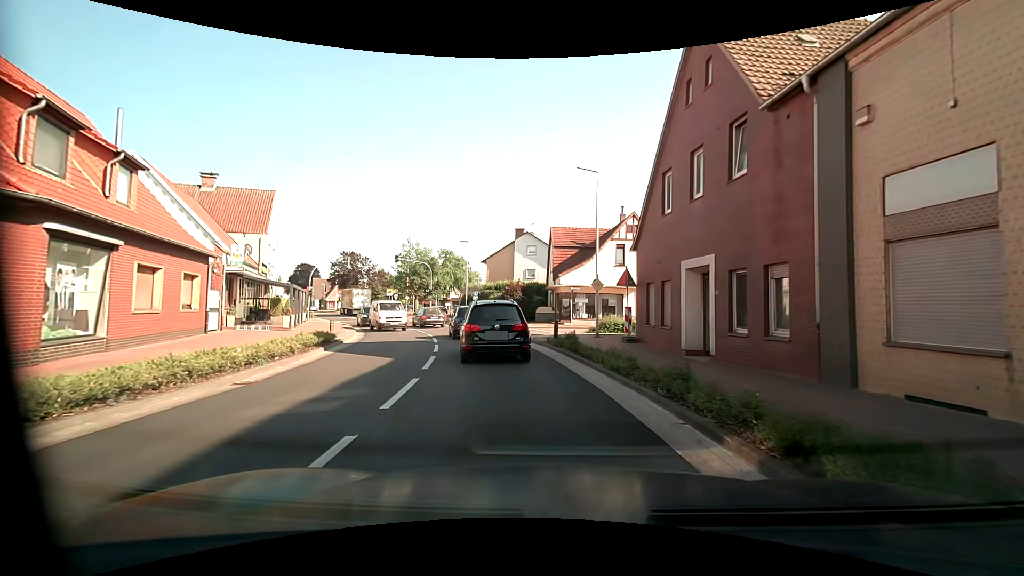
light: Day
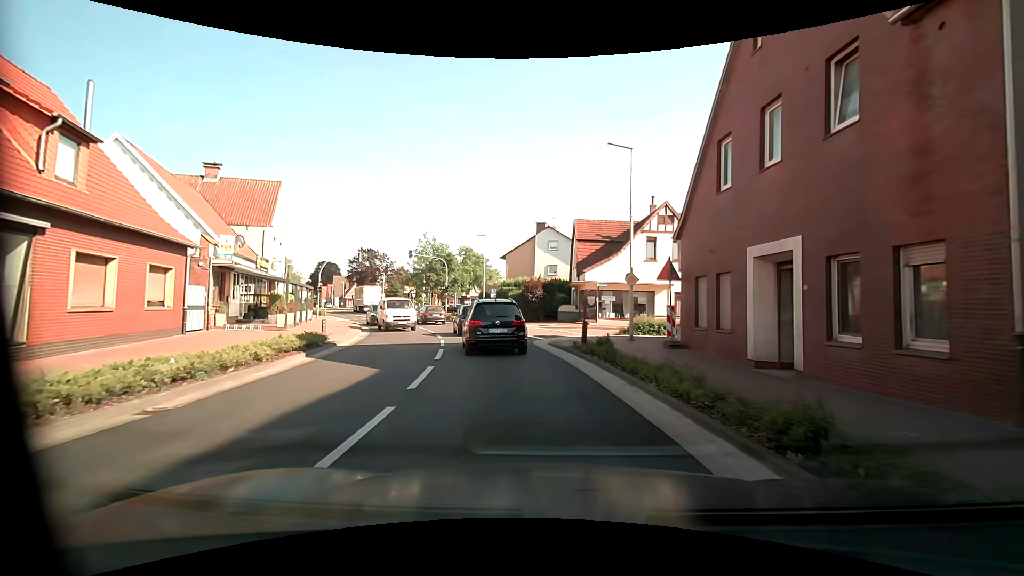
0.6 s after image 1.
(0.0, +3.1) m; -2°
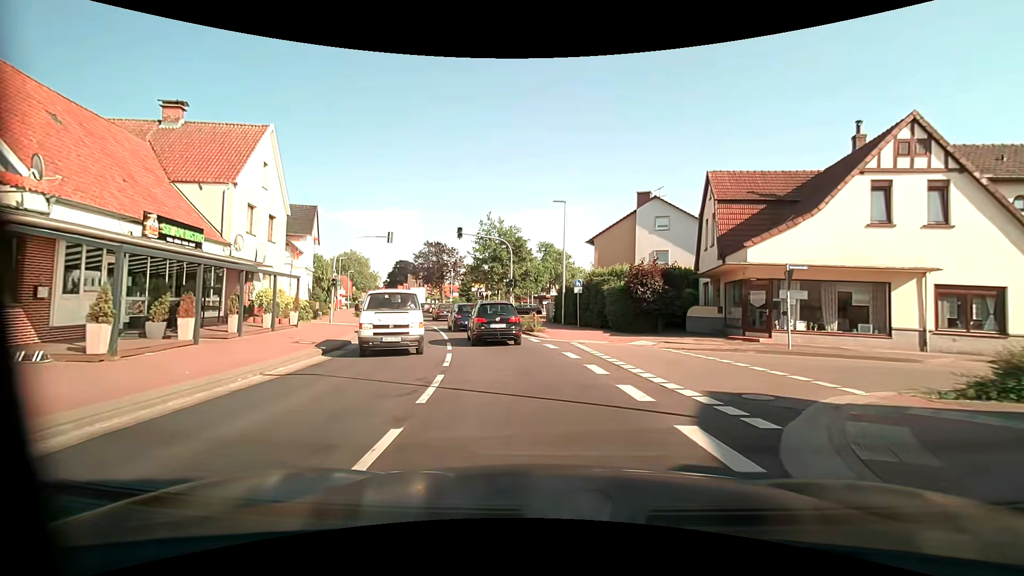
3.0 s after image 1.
(-1.1, +15.3) m; -9°
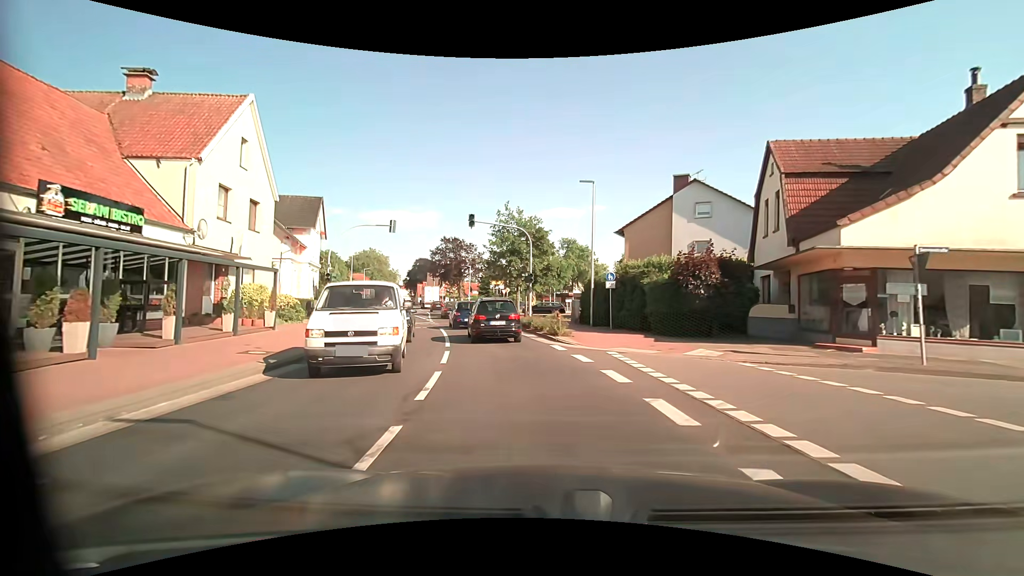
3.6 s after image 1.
(0.0, +4.5) m; -2°
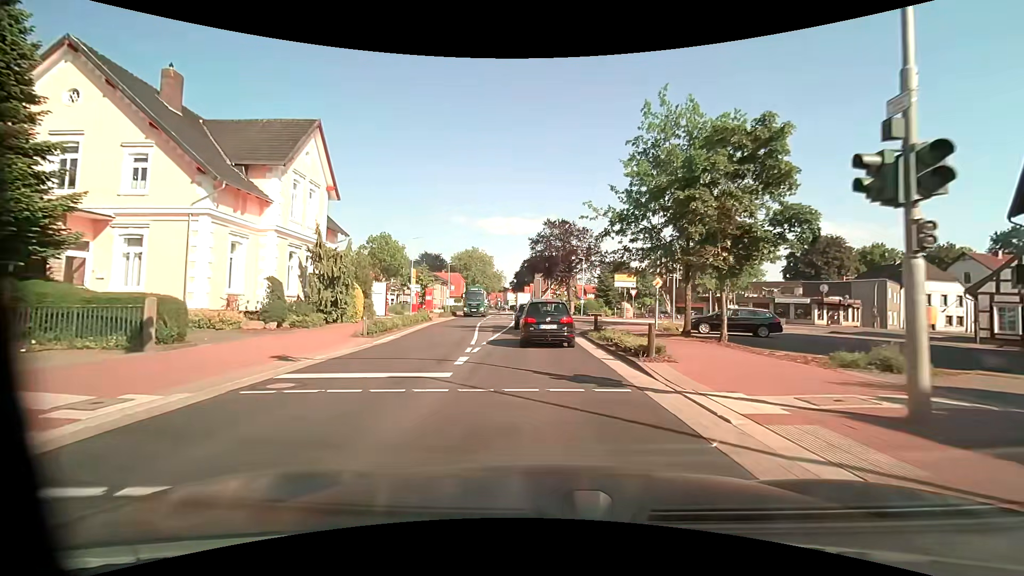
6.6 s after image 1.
(-2.8, +24.7) m; -12°
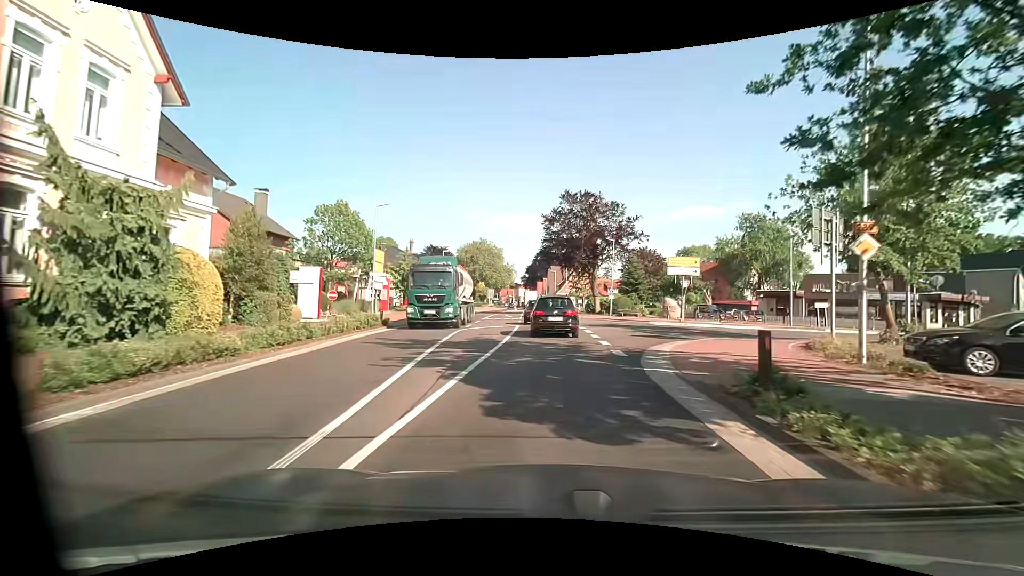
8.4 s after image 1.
(-0.5, +15.3) m; -2°
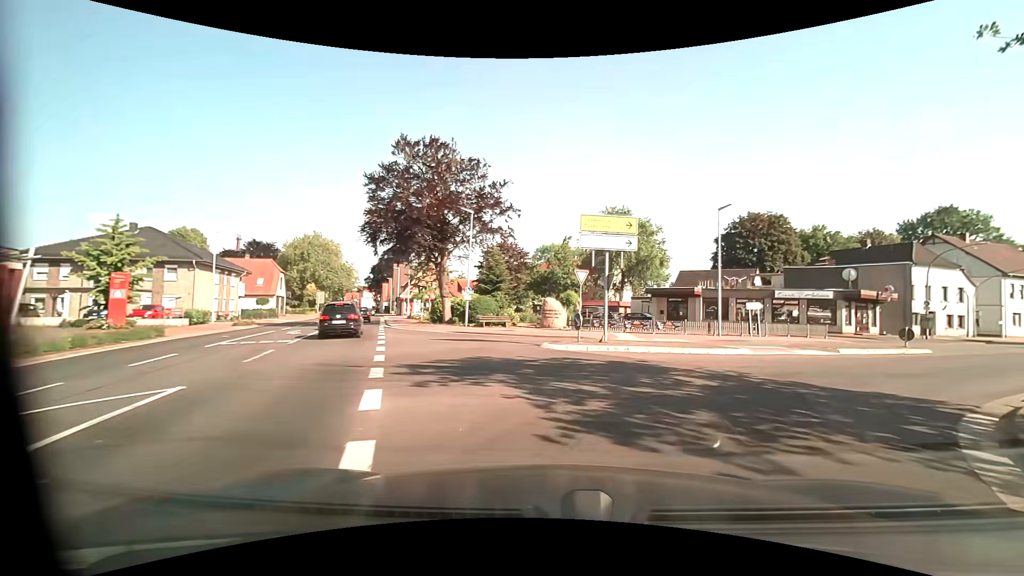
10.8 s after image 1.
(+1.7, +17.8) m; +15°
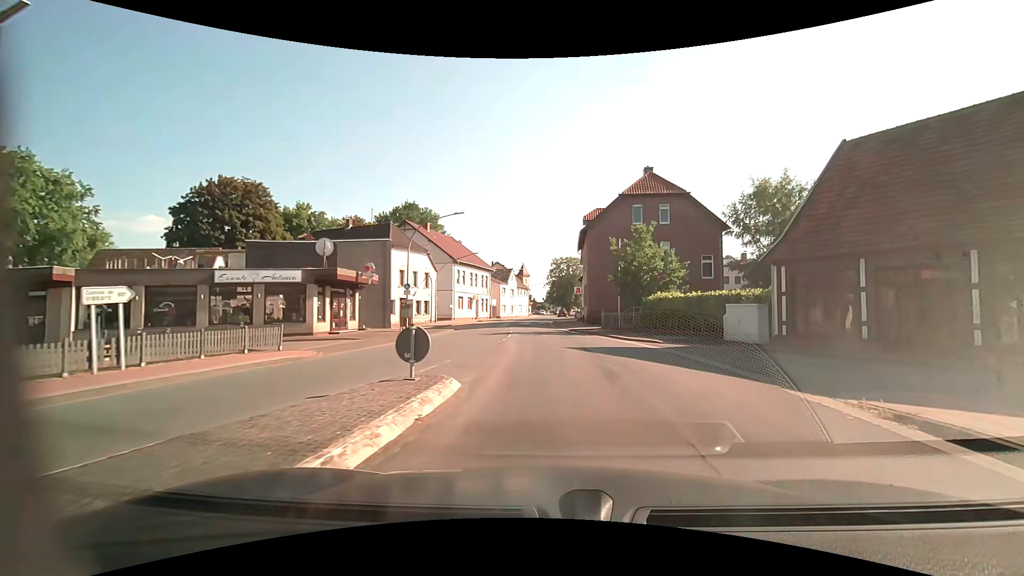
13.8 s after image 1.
(+9.0, +16.8) m; +55°
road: secondary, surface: asphalt
(0, +10) (0, +20) (0, +30) (-1, +40) (-1, +50) (-1, +60) (-1, +70) (0, +80) (+1, +90) (+3, +100) m
